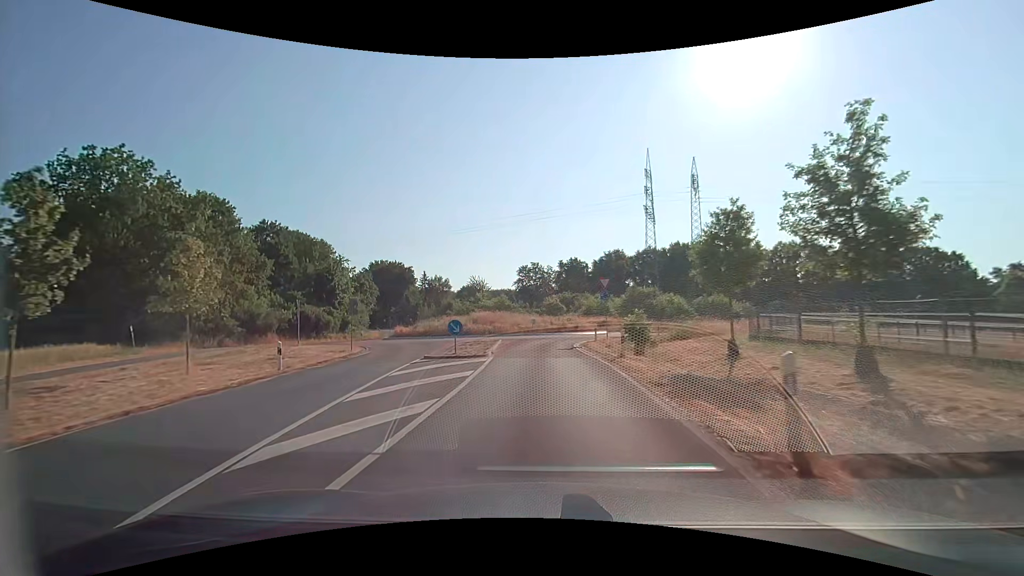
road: unclassified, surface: asphalt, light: Day
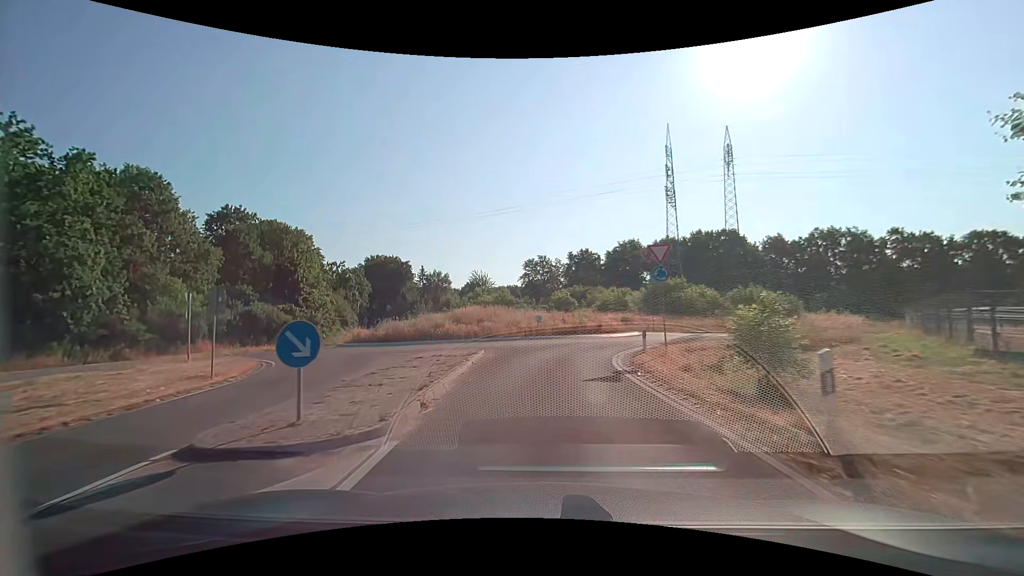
(0.0, +12.3) m; -1°
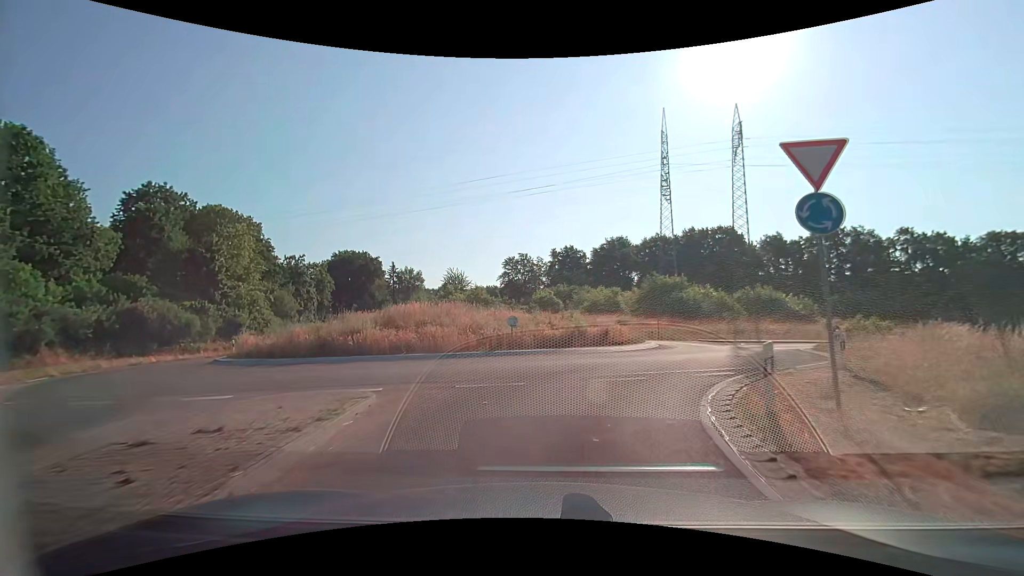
(+0.1, +10.6) m; +2°
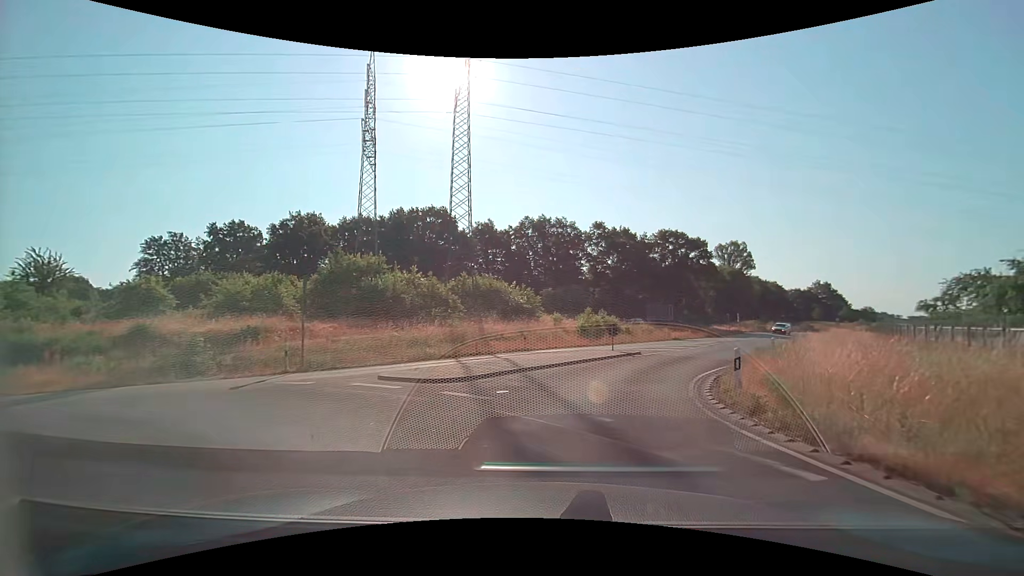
(+6.6, +23.6) m; +32°
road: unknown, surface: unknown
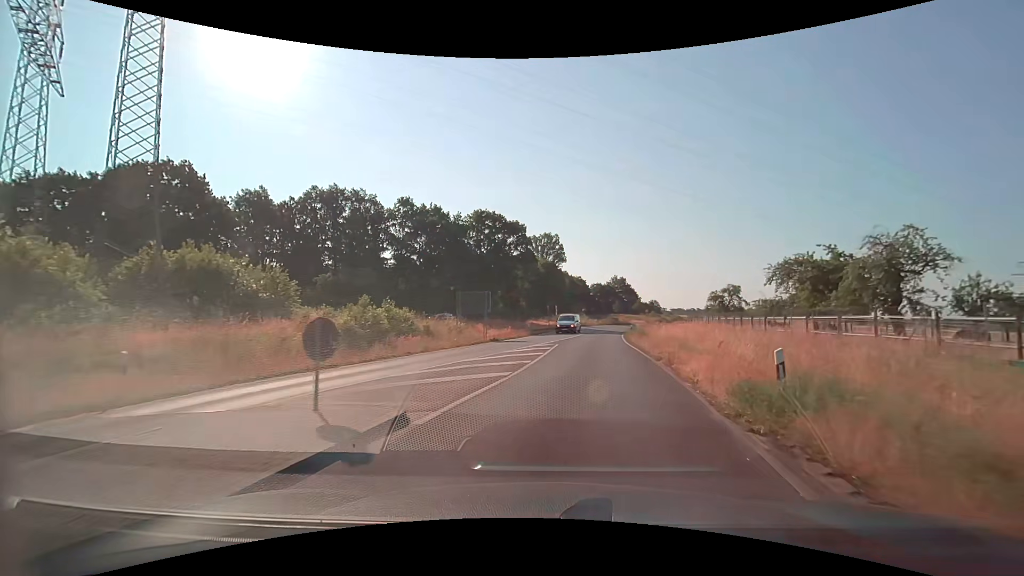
(+3.2, +16.7) m; +21°
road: secondary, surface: asphalt
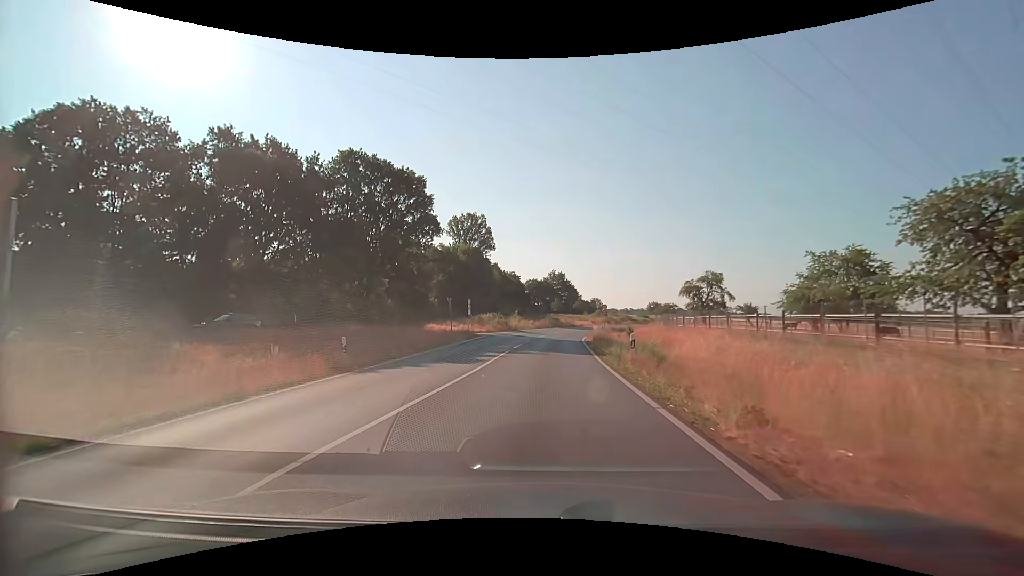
(+2.9, +28.7) m; +8°
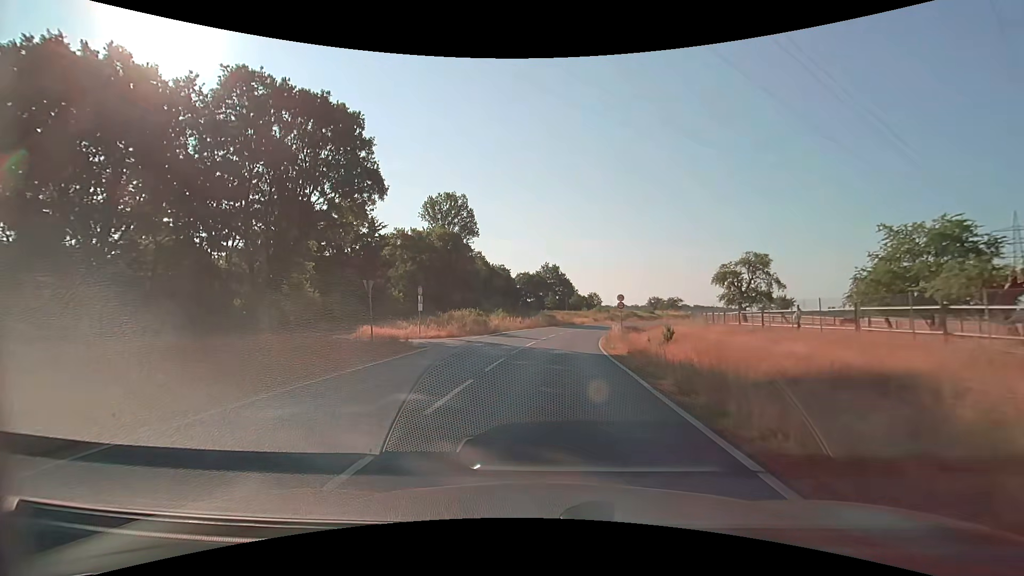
(+0.1, +16.7) m; +1°
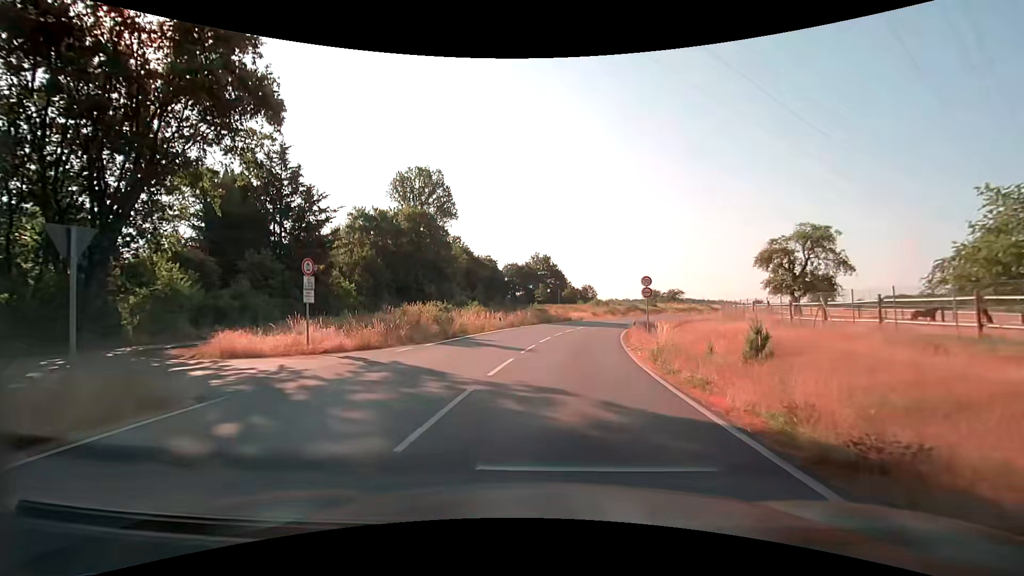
(+0.1, +13.3) m; 0°
